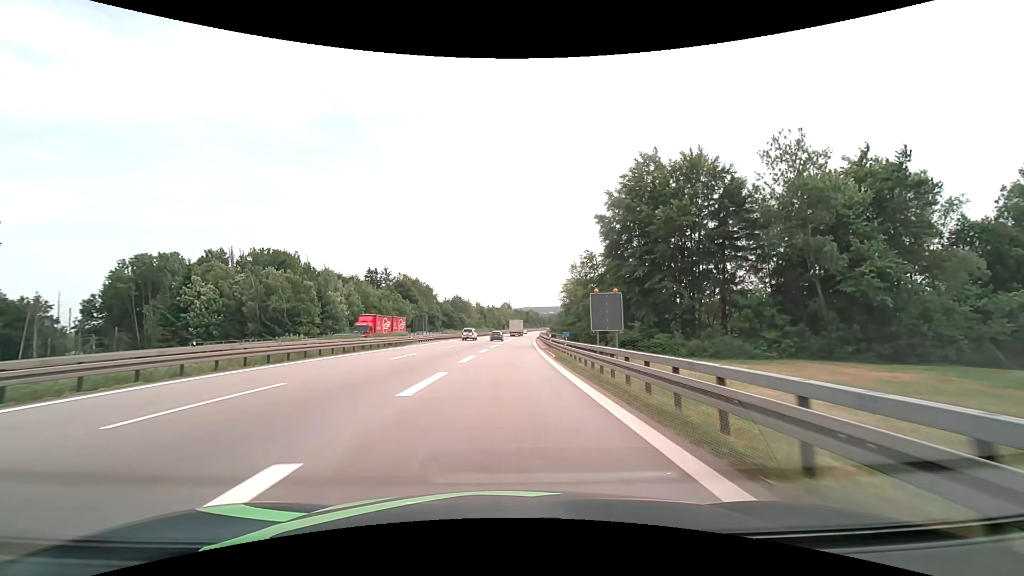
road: motorway_link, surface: asphalt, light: Day
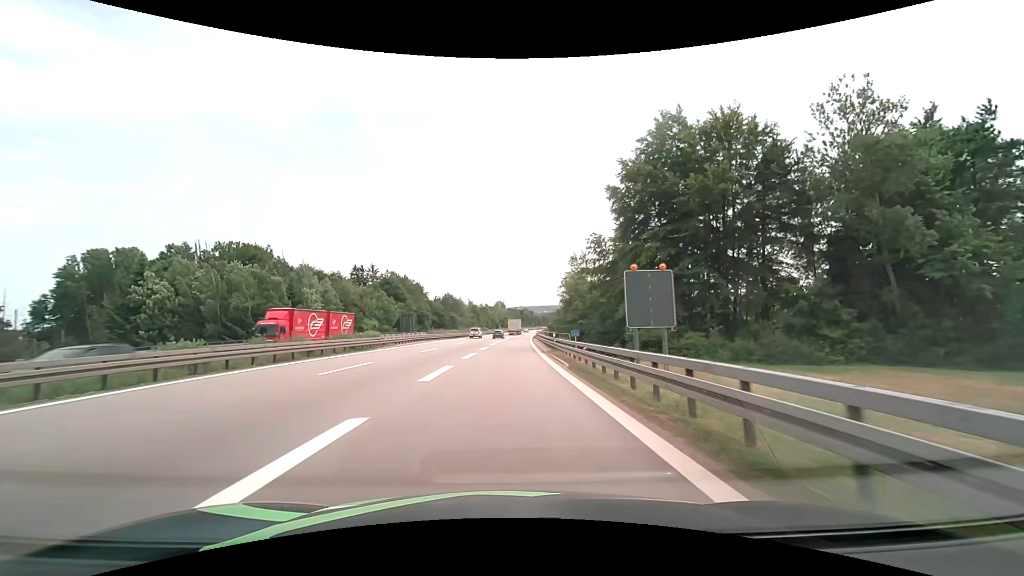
(+0.1, +9.1) m; +1°
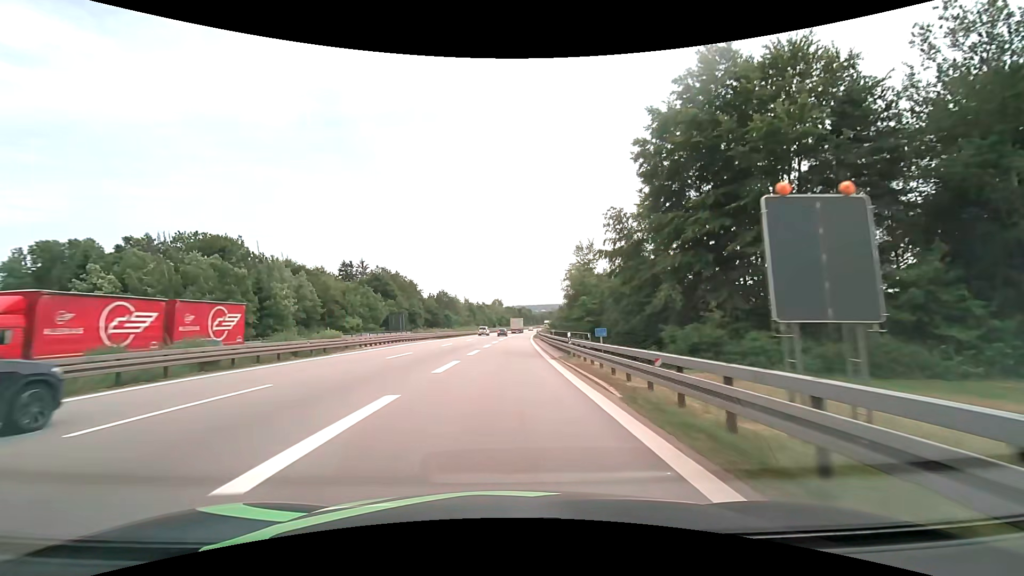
(0.0, +9.6) m; 0°
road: motorway
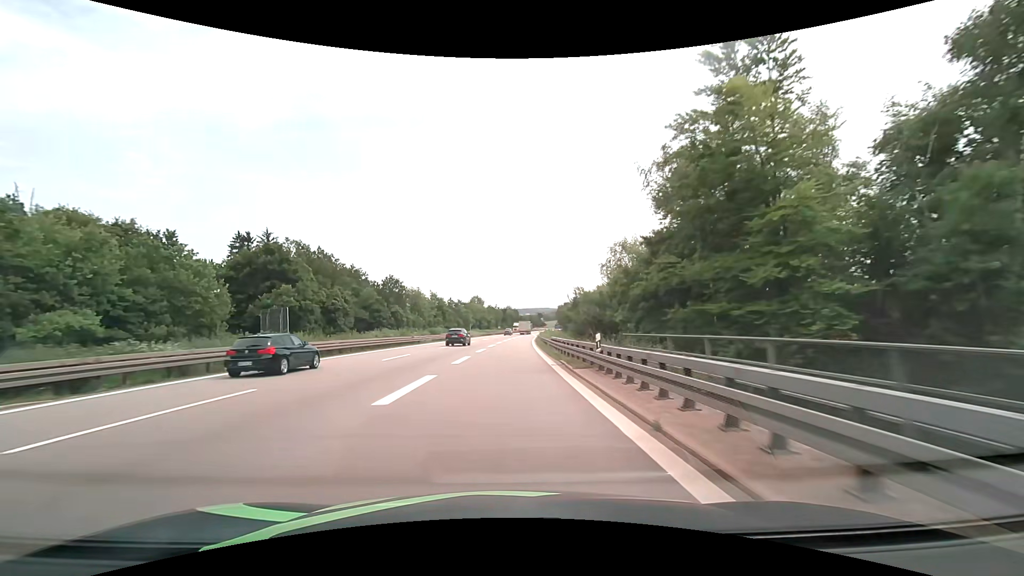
(+1.0, +55.7) m; +2°
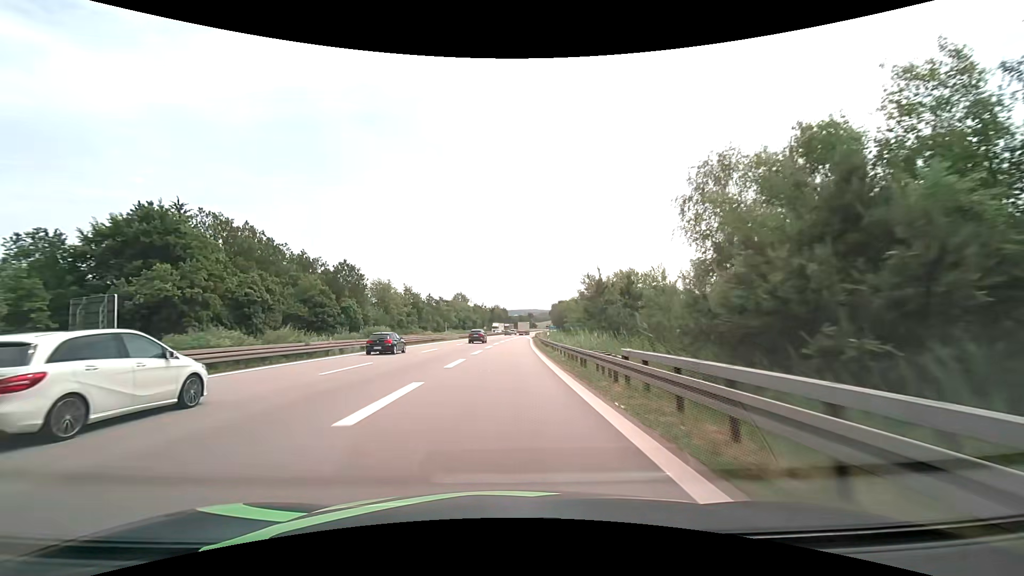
(+0.2, +26.1) m; +1°
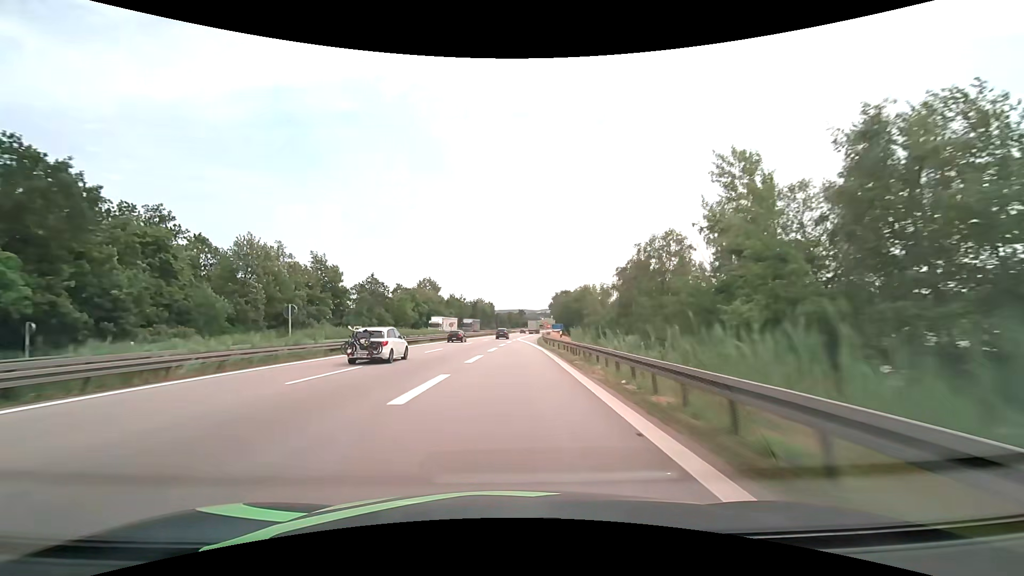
(+1.1, +58.4) m; +2°
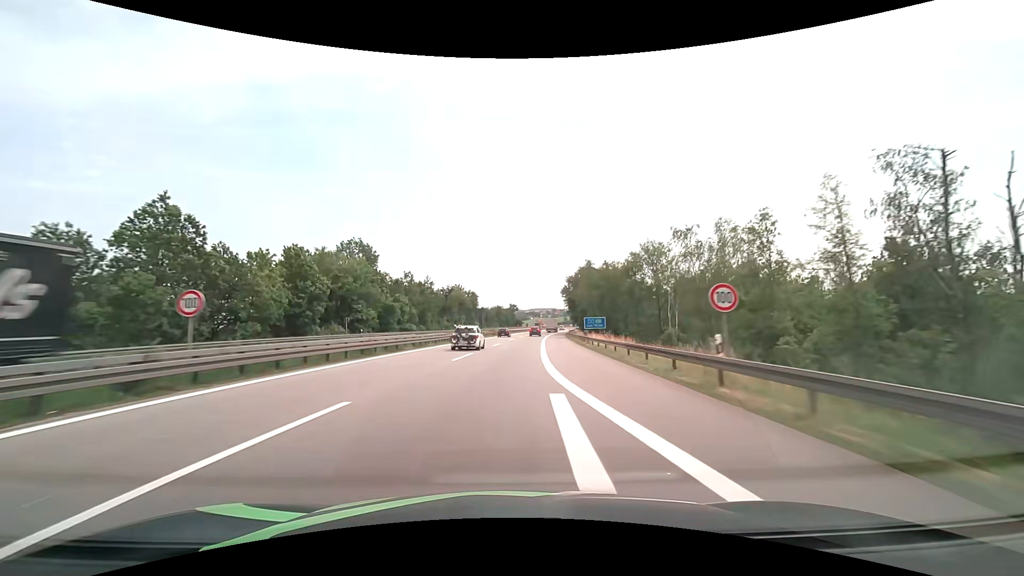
(-0.4, +64.9) m; +1°
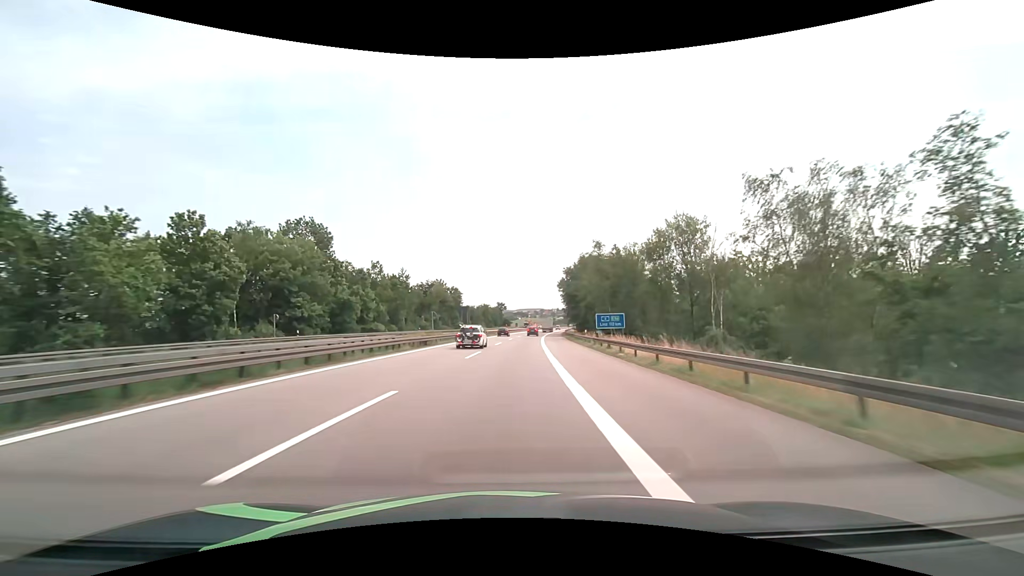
(+0.2, +16.7) m; +1°
(0, +10) (0, +20) (+1, +30) (+1, +40) (+2, +50) (+2, +60) (+3, +70) (+4, +80) (+5, +90) (+6, +100) m
